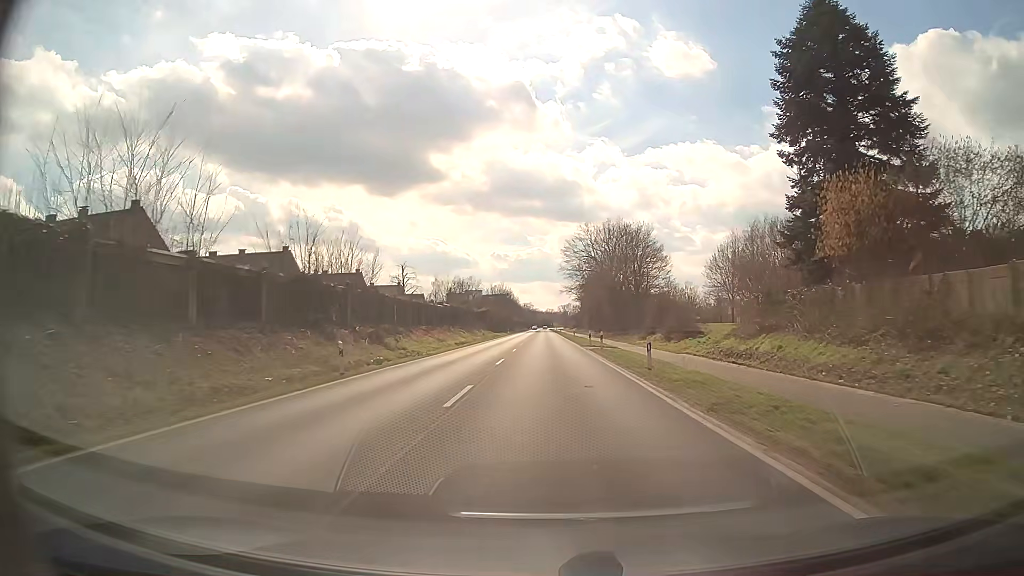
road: primary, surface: asphalt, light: Day
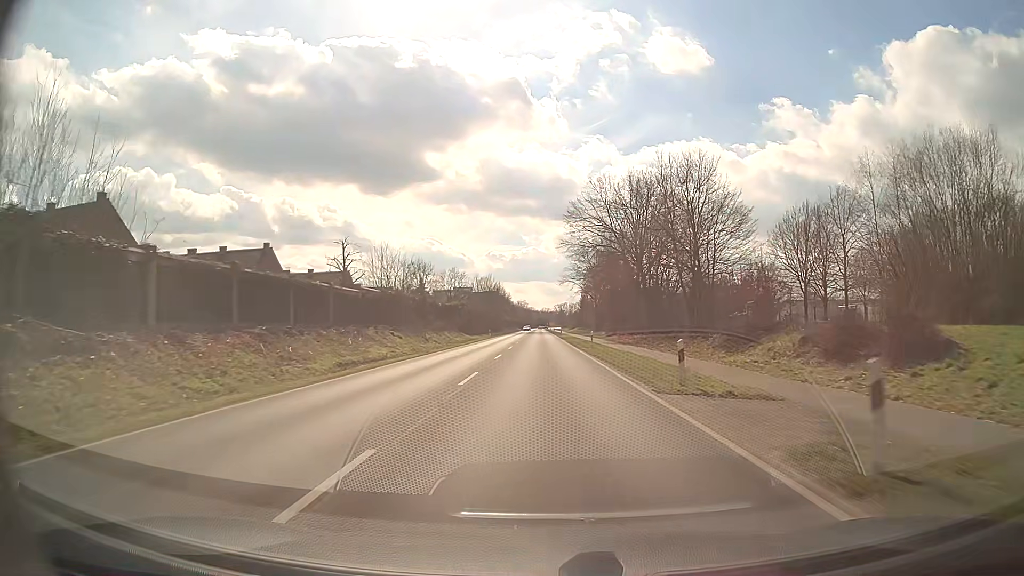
(+0.1, +32.1) m; 0°
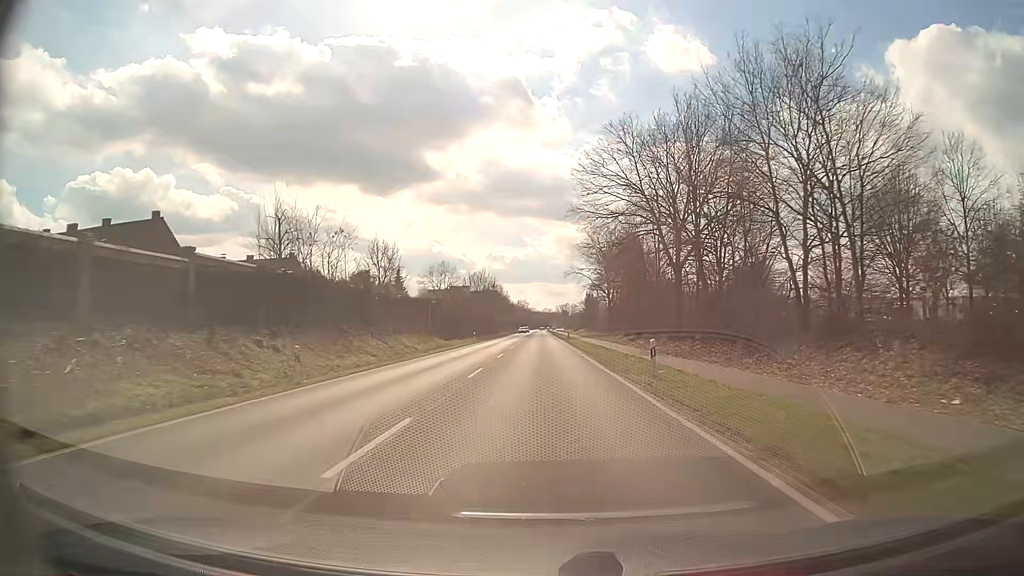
(0.0, +21.4) m; 0°
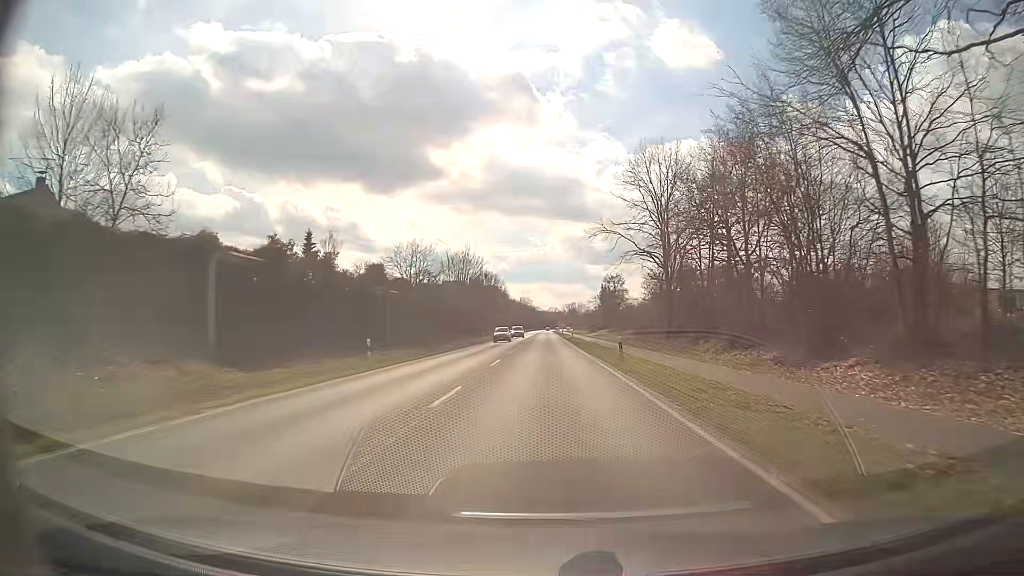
(-0.2, +42.8) m; -1°
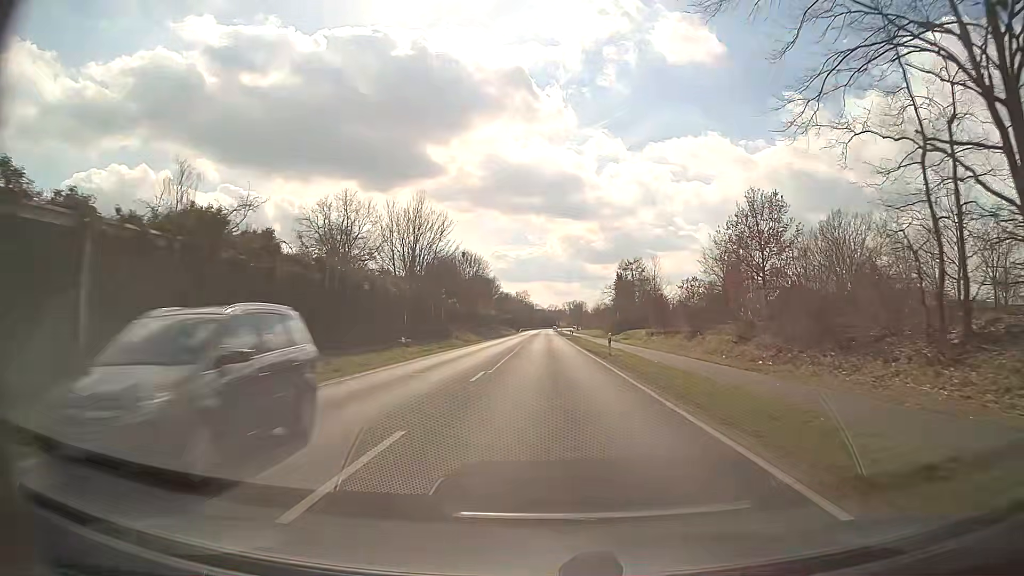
(+0.1, +42.9) m; 0°
(0, +10) (0, +20) (0, +30) (0, +40) (0, +50) (0, +60) (0, +70) (0, +80) (0, +90) (+1, +100) m
